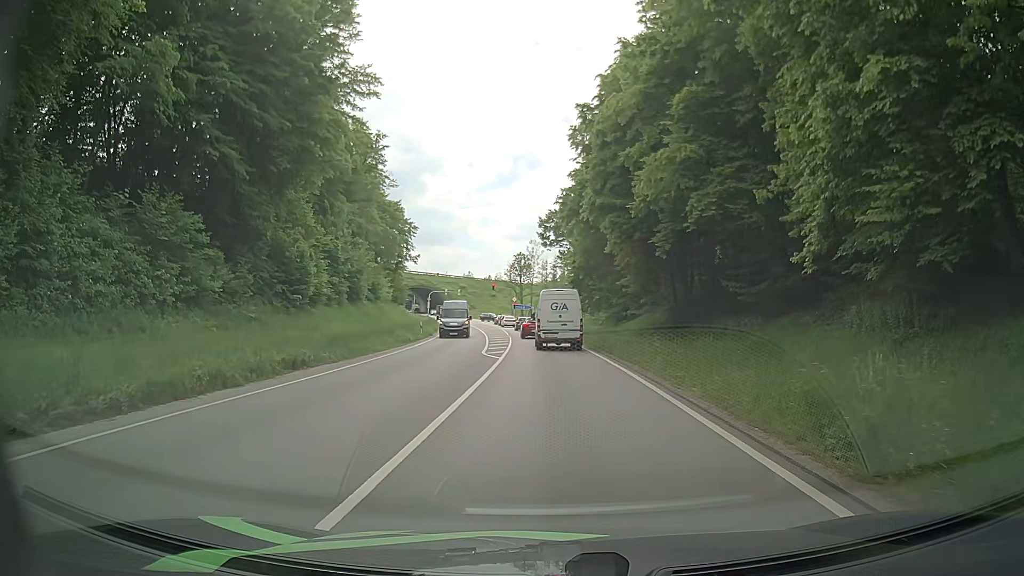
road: primary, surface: asphalt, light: Day
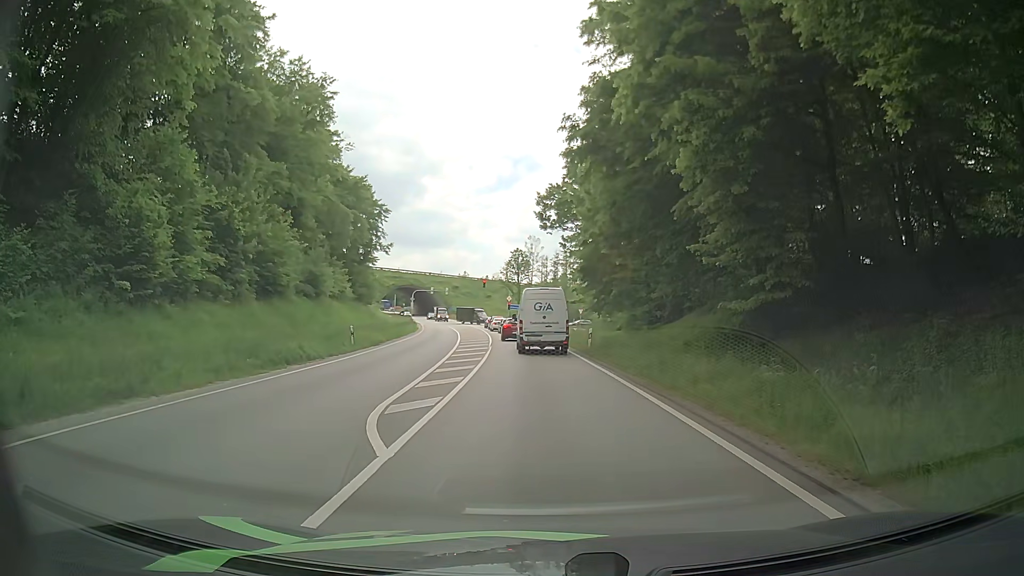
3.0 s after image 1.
(-0.2, +16.7) m; -1°
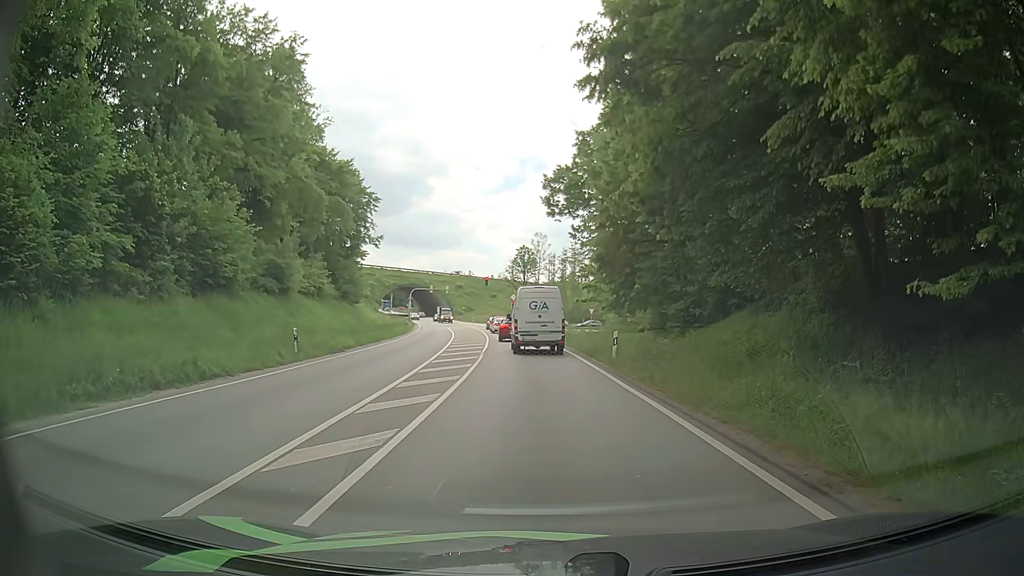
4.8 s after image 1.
(0.0, +7.9) m; 0°
